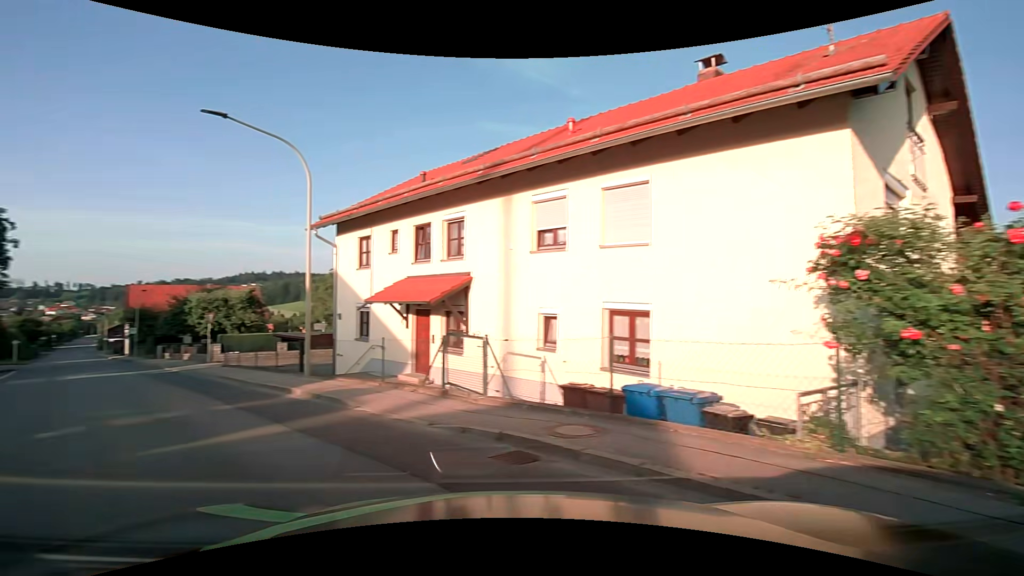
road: tertiary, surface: asphalt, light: Day
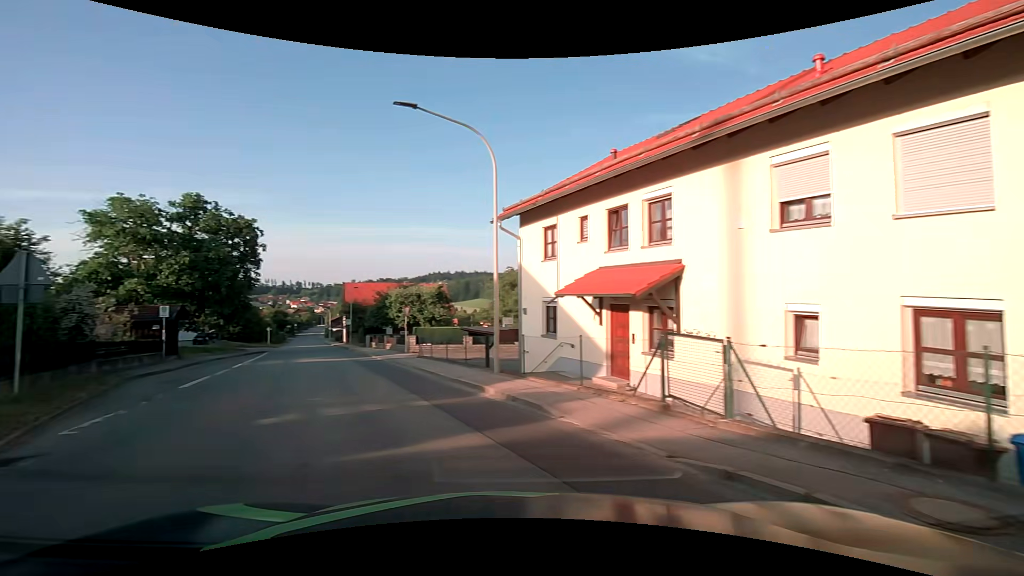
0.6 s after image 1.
(-0.4, +2.0) m; -20°
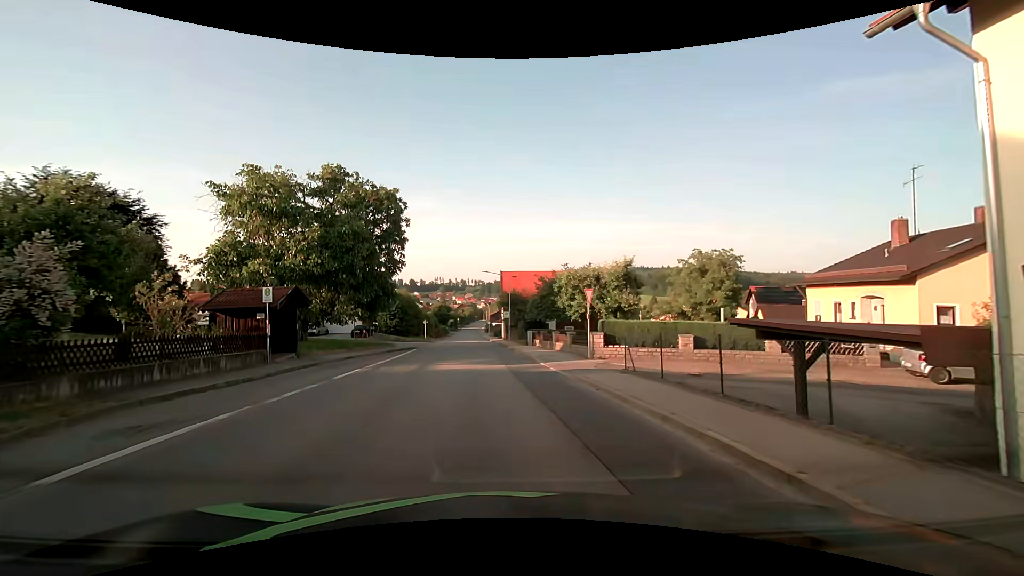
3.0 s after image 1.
(-2.8, +11.5) m; -17°
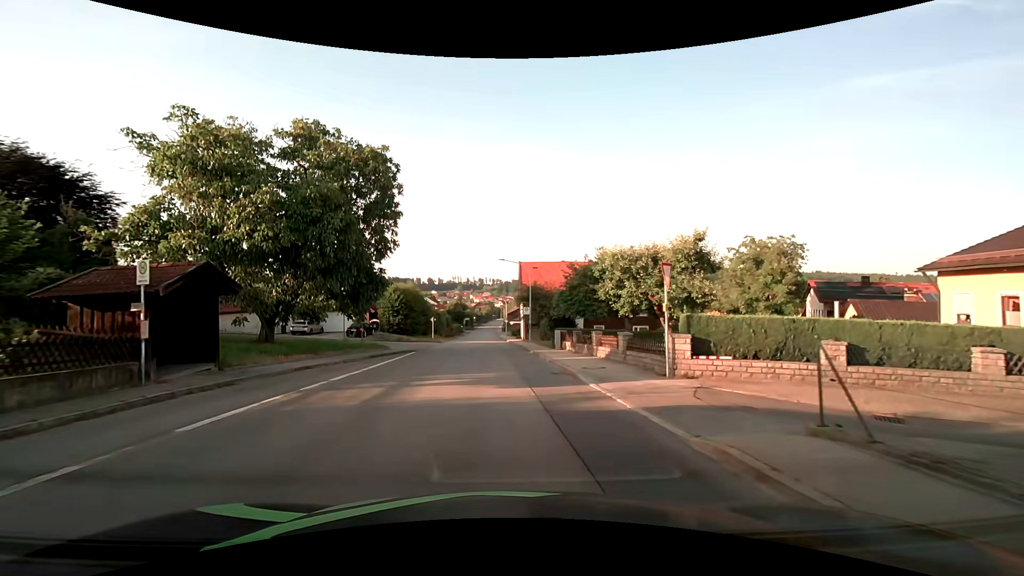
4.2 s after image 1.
(-0.2, +8.3) m; -2°
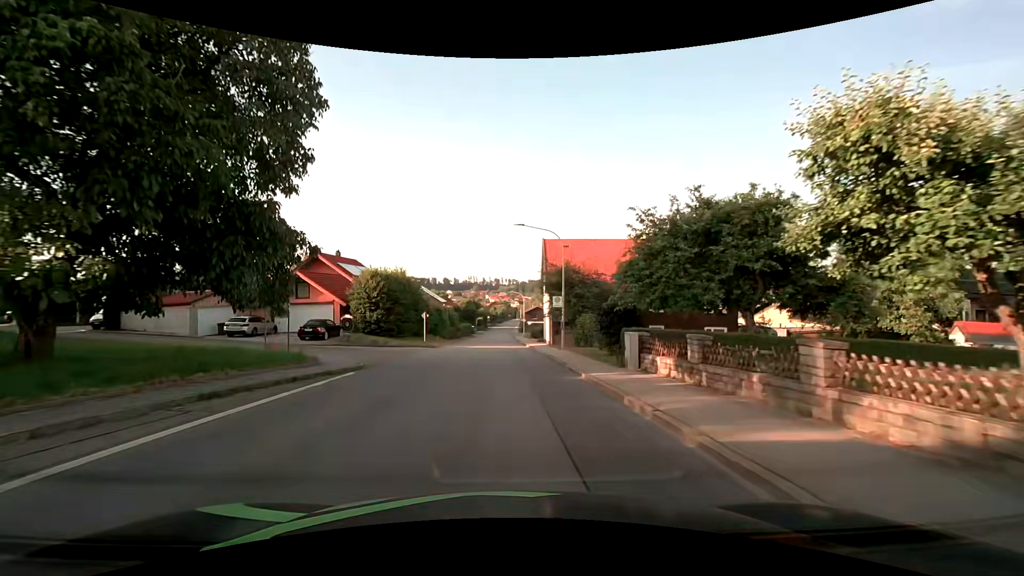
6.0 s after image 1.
(-0.2, +14.8) m; -1°
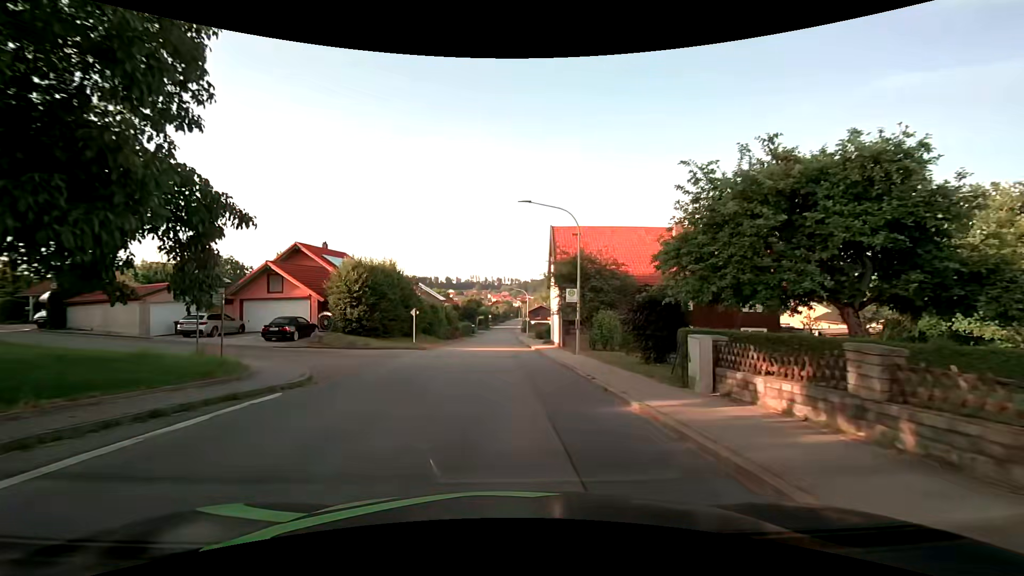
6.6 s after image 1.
(-0.1, +5.3) m; -1°
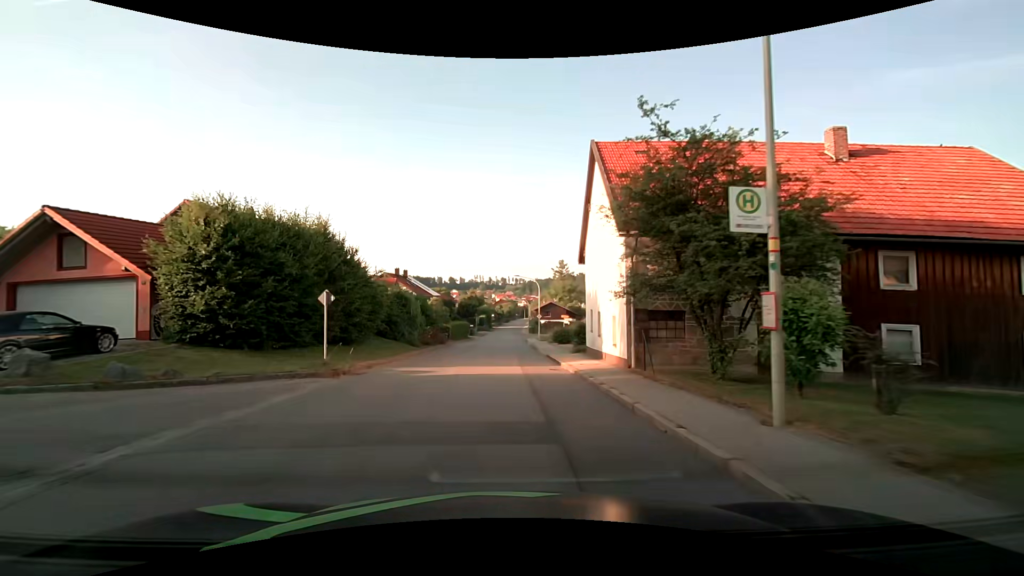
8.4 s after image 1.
(0.0, +17.0) m; -1°
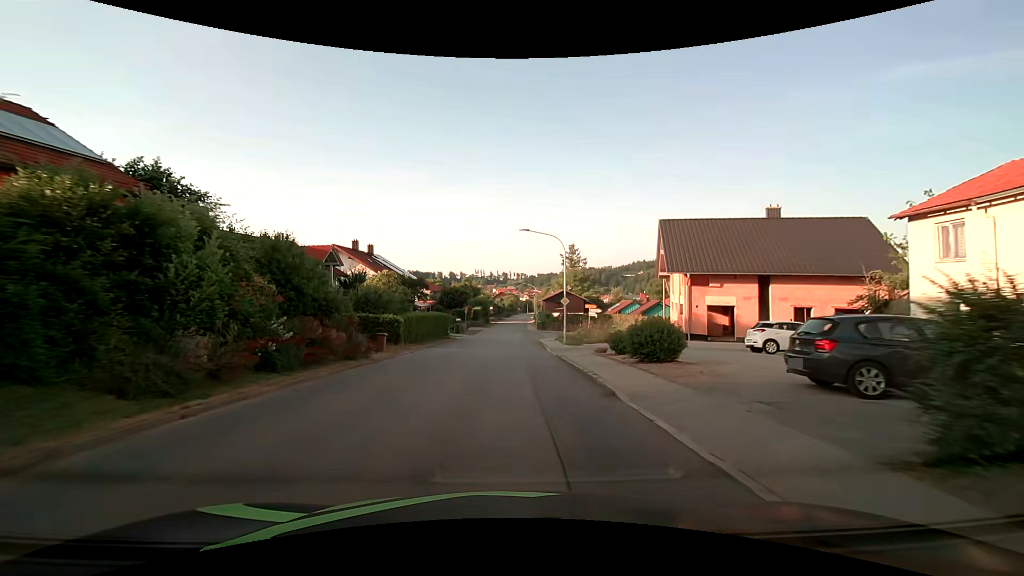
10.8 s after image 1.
(+0.1, +24.3) m; +1°
(0, +10) (0, +20) (-1, +30) (-1, +40) (-1, +50) (-1, +60) (0, +70) (0, +80) (0, +90) (0, +100) m
